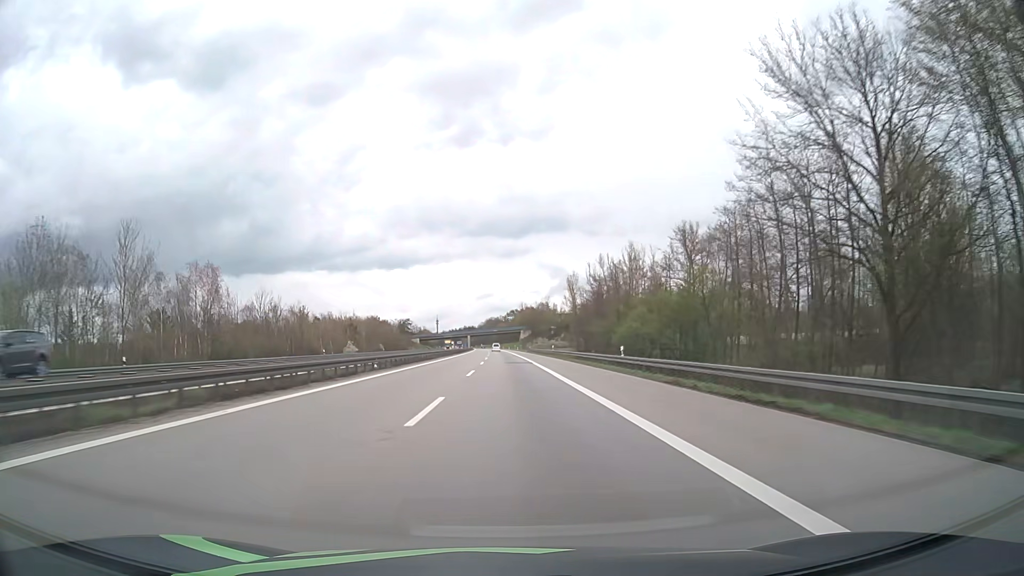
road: motorway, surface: asphalt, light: Day
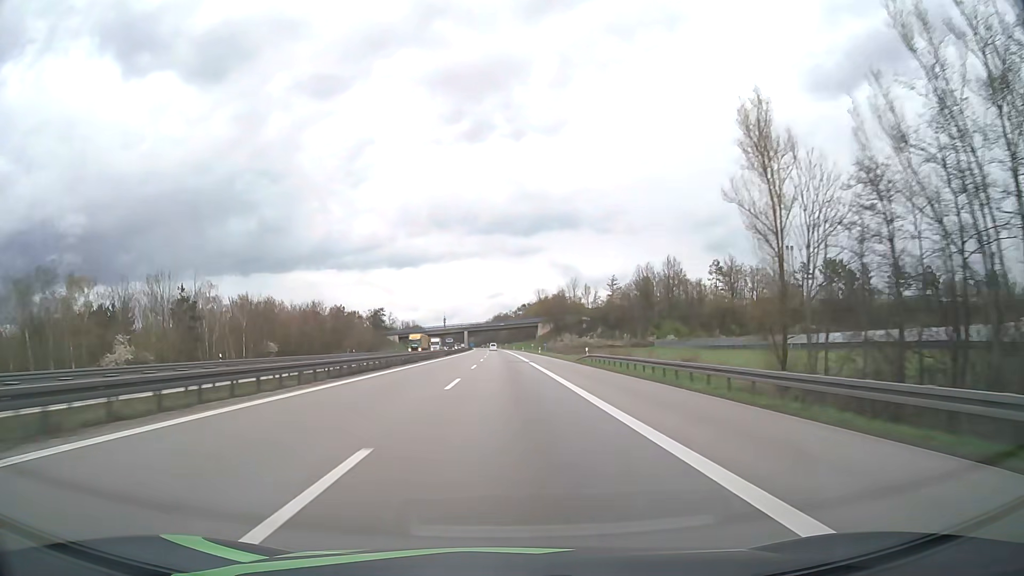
(-0.6, +81.3) m; -1°
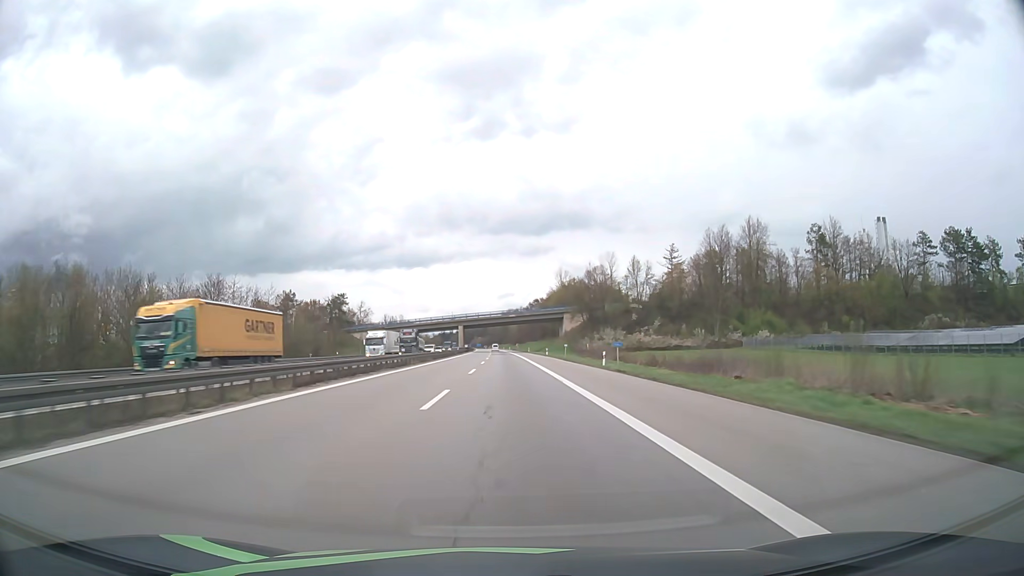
(-0.5, +61.1) m; -1°
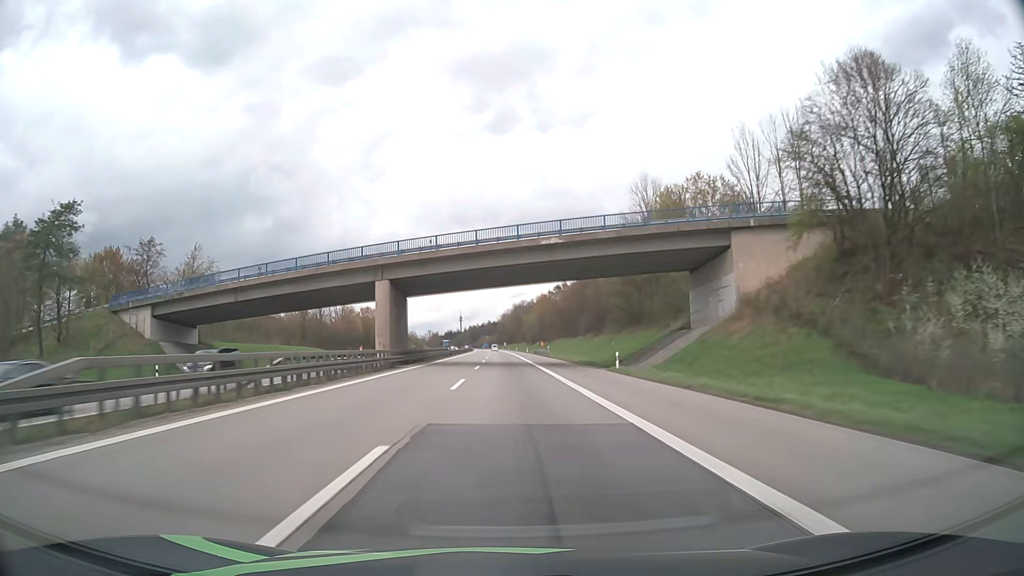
(-0.9, +102.1) m; -1°
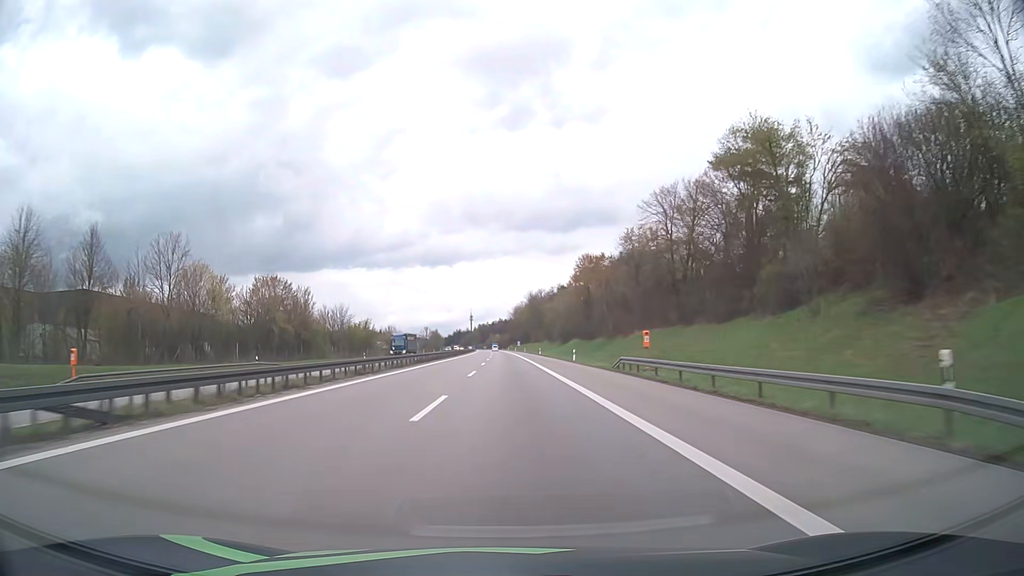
(-0.6, +81.9) m; -1°
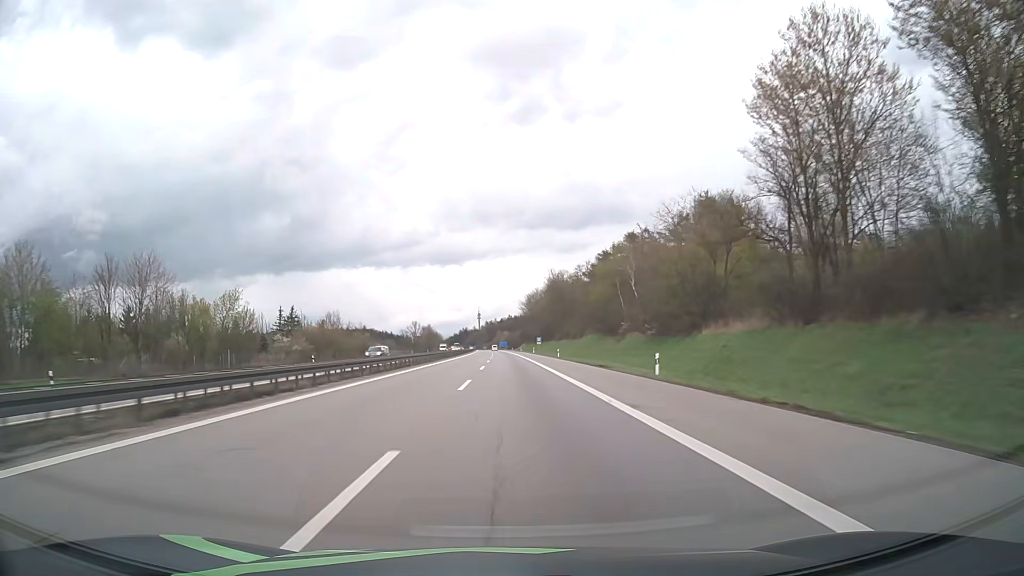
(-0.6, +82.1) m; -1°
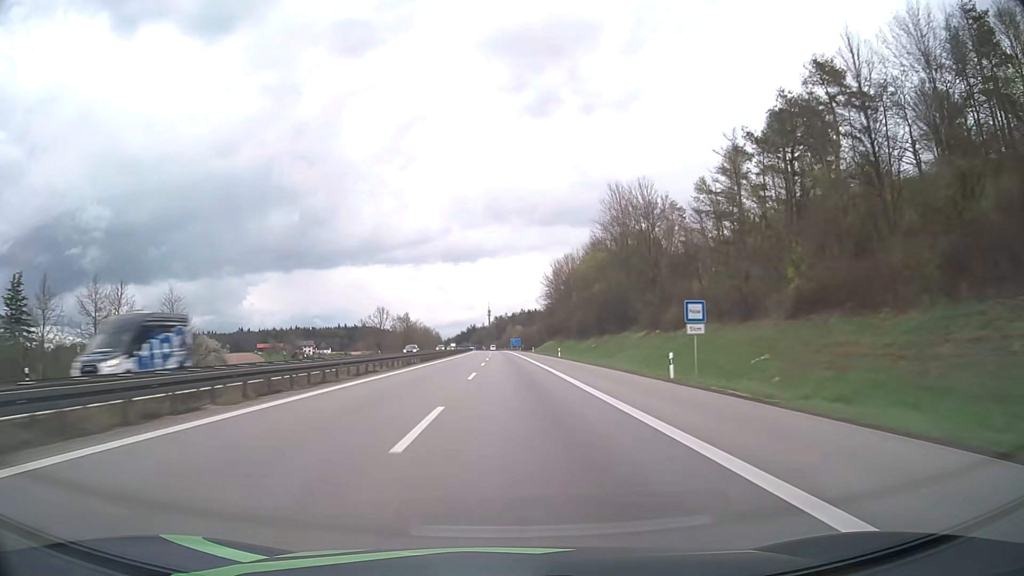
(-0.8, +103.1) m; -1°
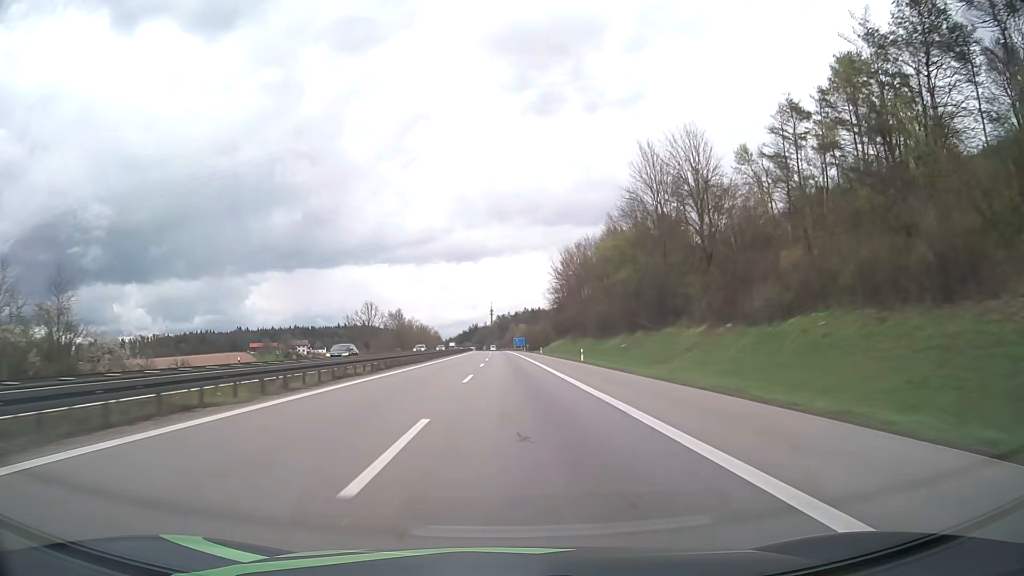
(0.0, +20.7) m; 0°
(0, +10) (0, +20) (0, +30) (0, +40) (0, +50) (0, +60) (0, +70) (-1, +80) (-1, +90) (-1, +100) m
